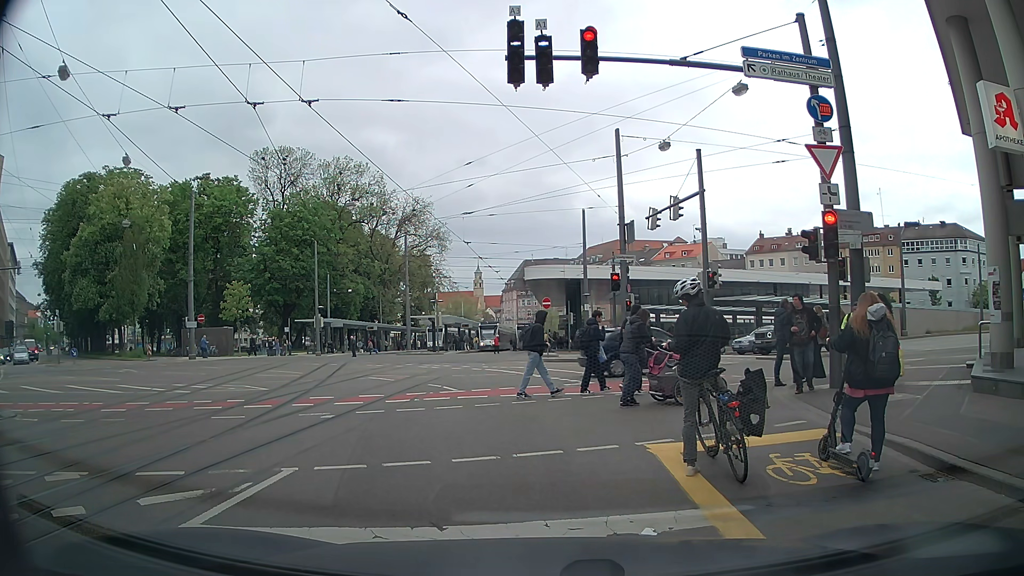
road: tertiary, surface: asphalt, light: Day
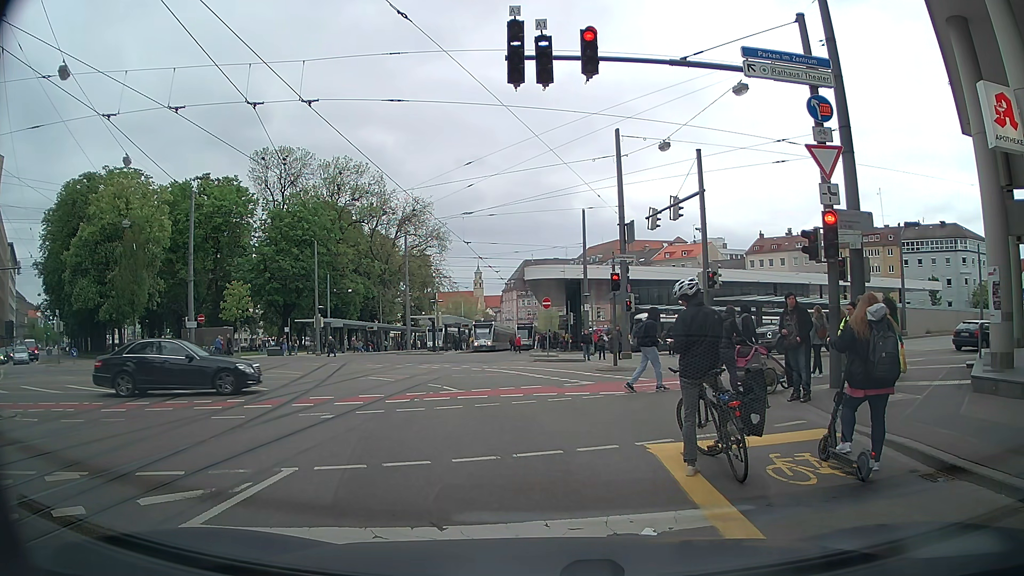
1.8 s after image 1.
(0.0, 0.0) m; 0°
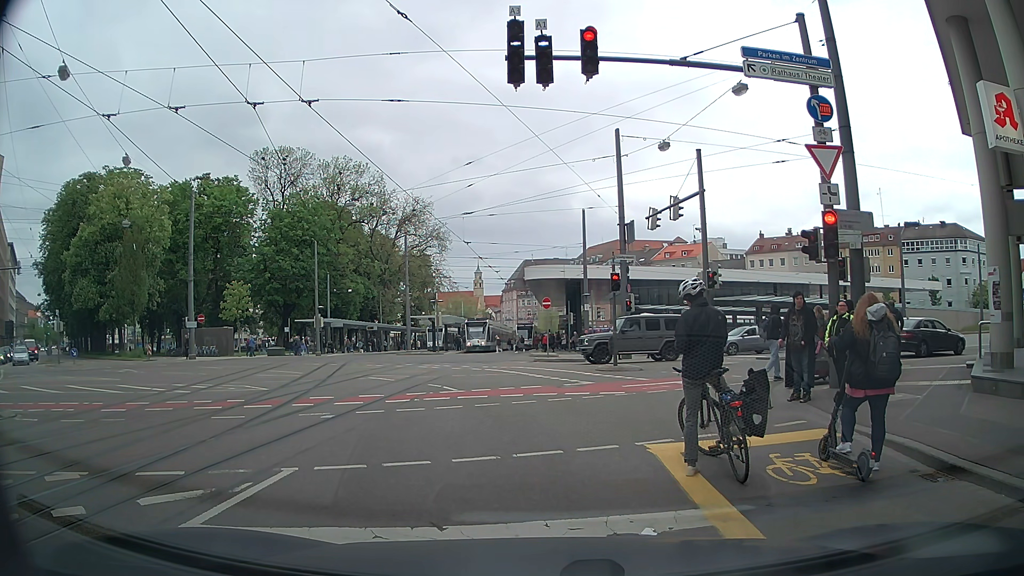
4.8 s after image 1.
(0.0, 0.0) m; 0°
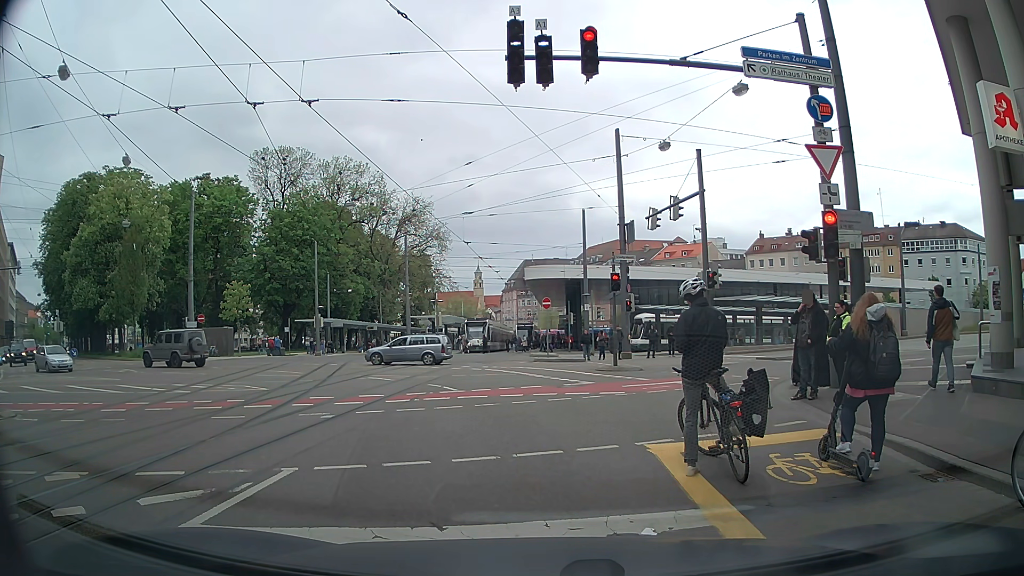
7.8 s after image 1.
(0.0, 0.0) m; 0°
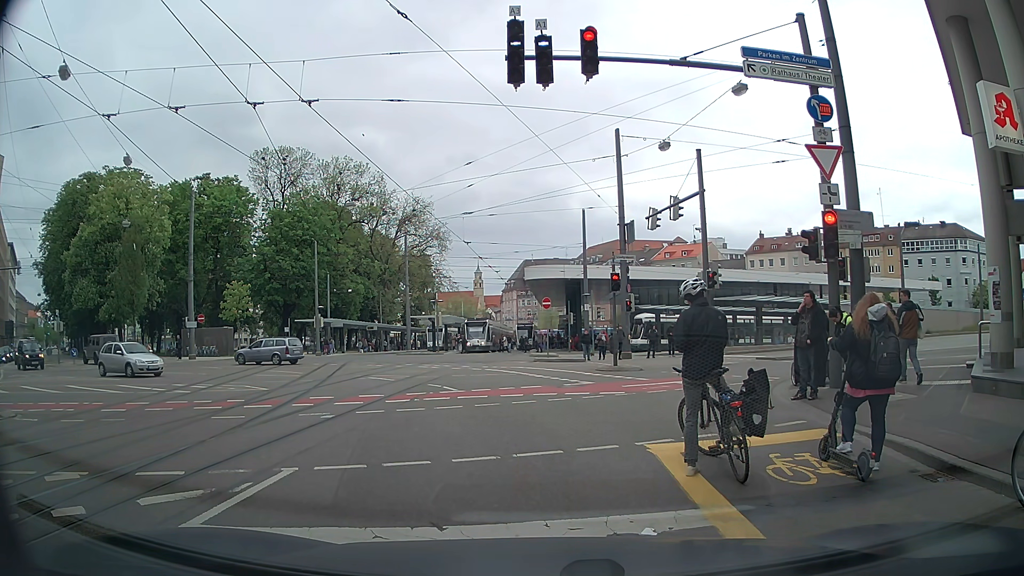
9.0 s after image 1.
(0.0, 0.0) m; 0°
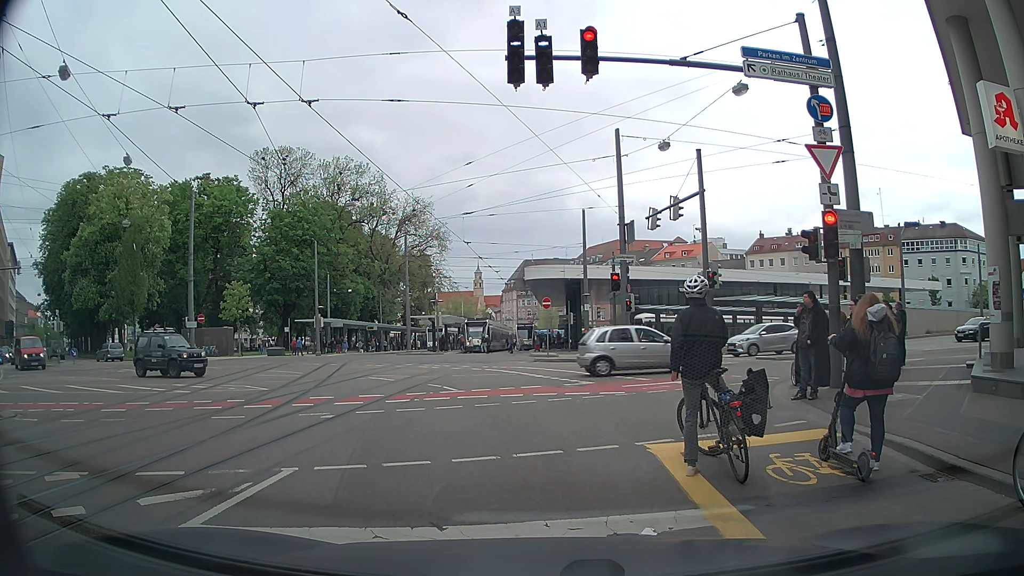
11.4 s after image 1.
(0.0, 0.0) m; 0°
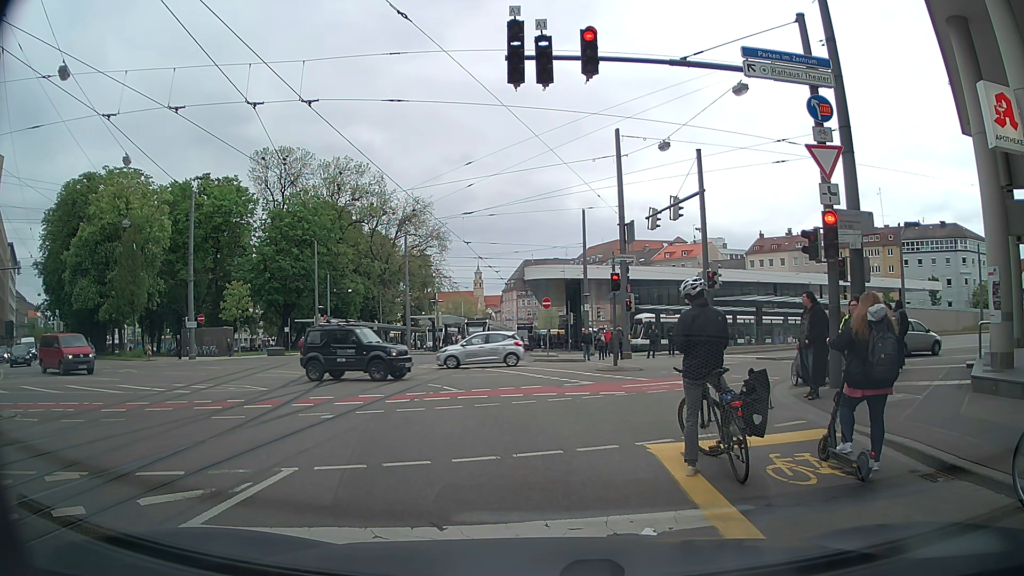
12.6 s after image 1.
(0.0, 0.0) m; 0°
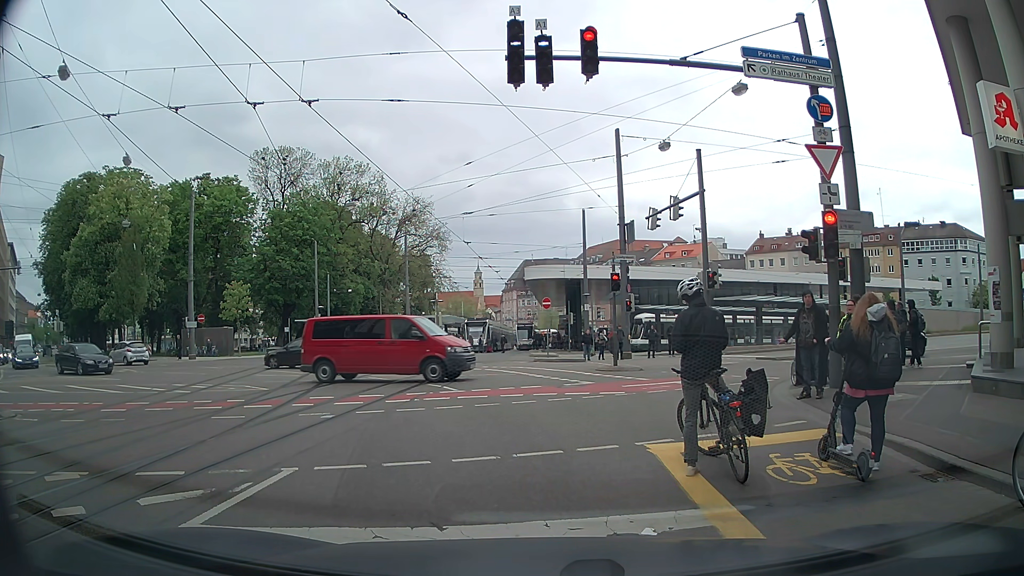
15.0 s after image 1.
(0.0, 0.0) m; 0°
